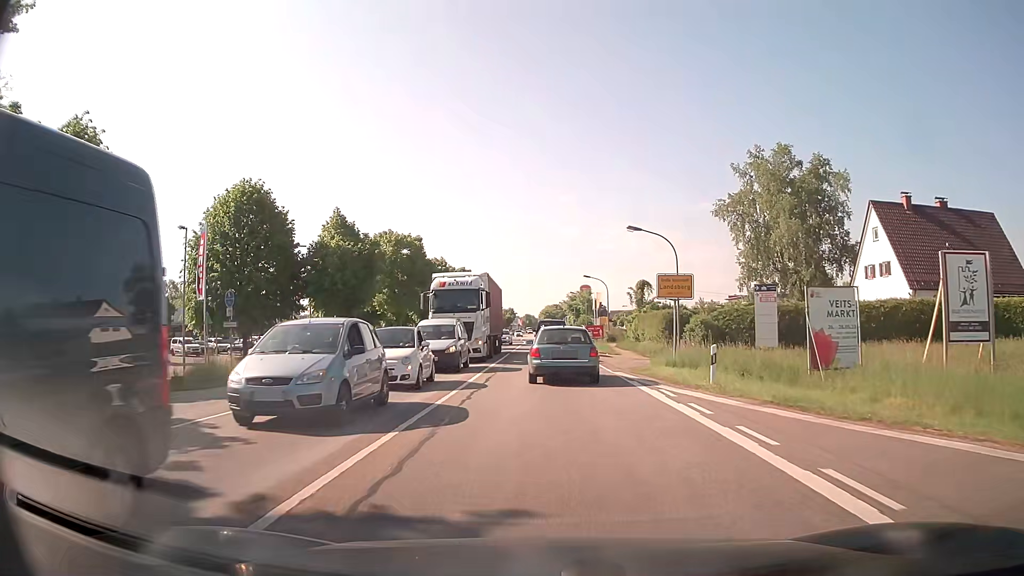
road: secondary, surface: asphalt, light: Day
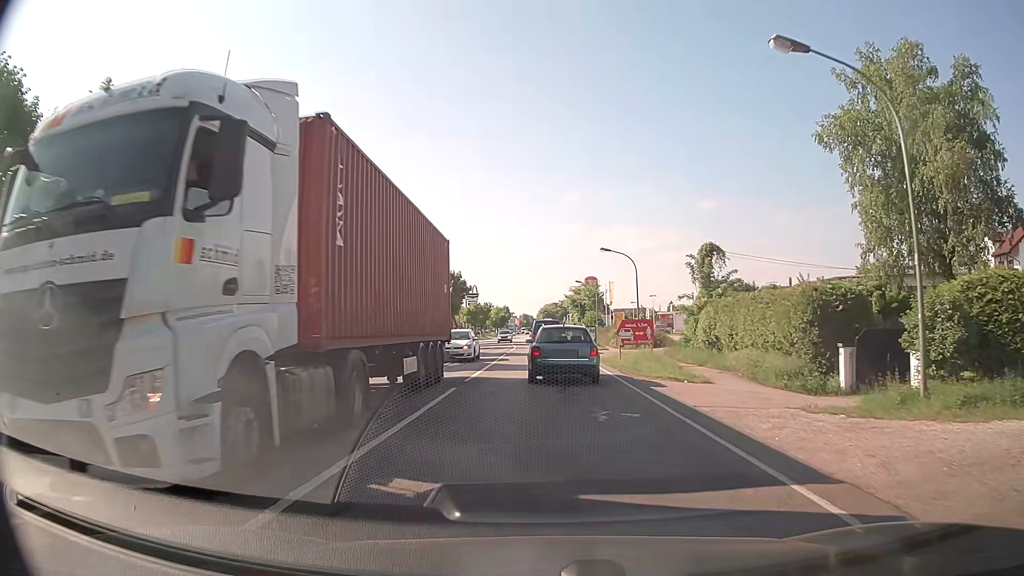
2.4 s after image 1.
(0.0, +23.9) m; 0°
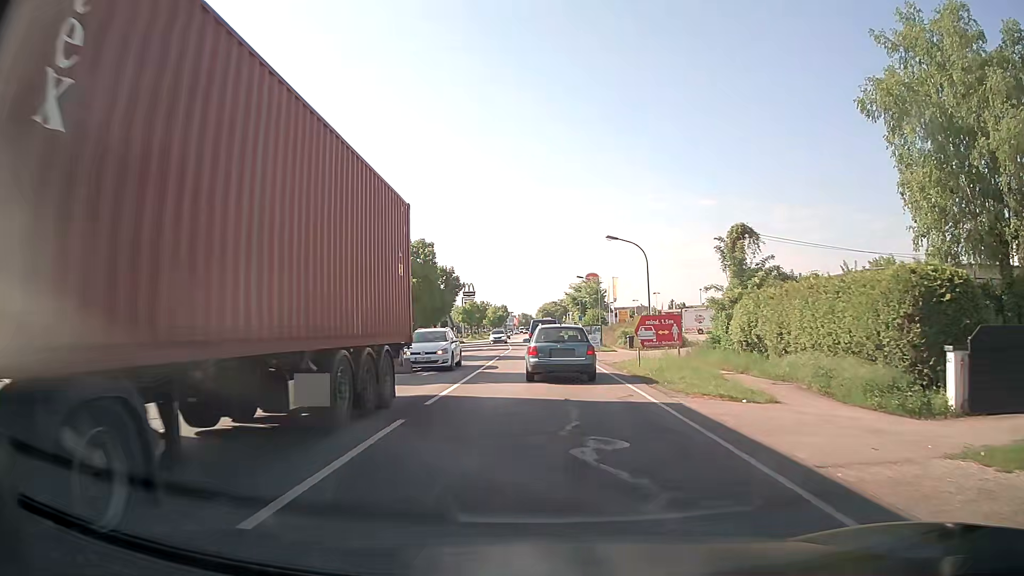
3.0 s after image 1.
(0.0, +5.8) m; 0°
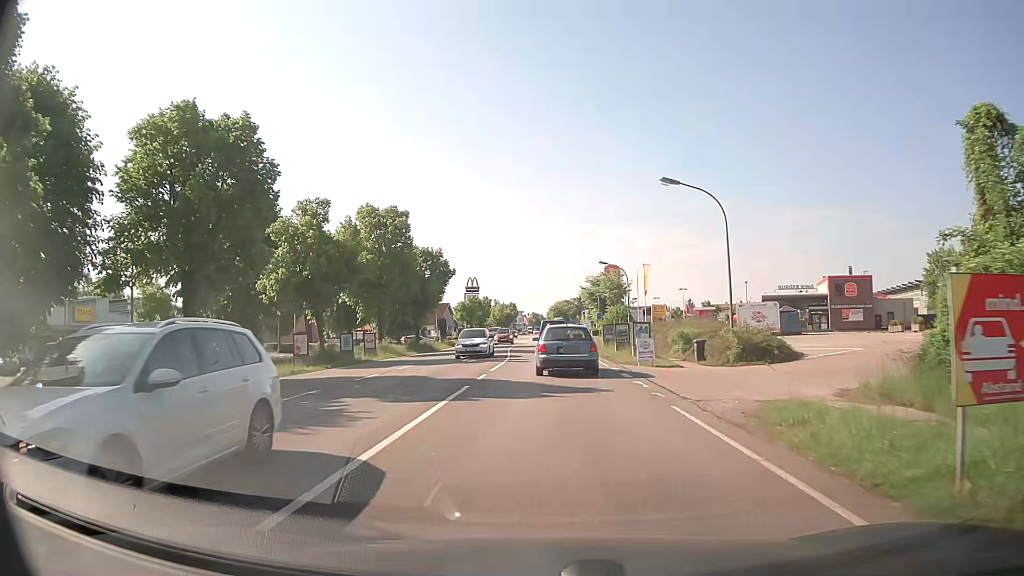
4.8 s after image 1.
(-0.3, +17.0) m; -2°
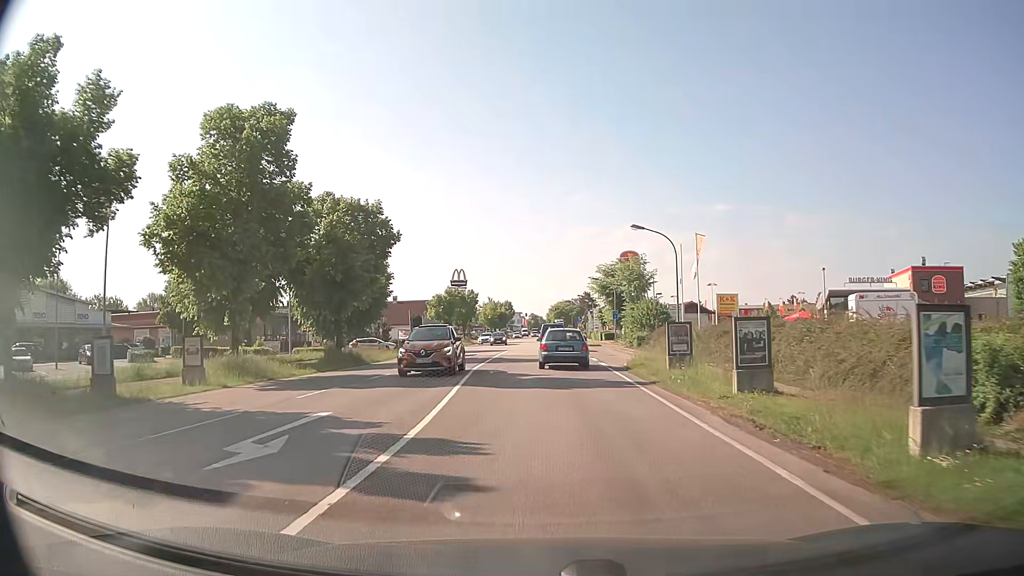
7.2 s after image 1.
(+0.2, +22.9) m; 0°
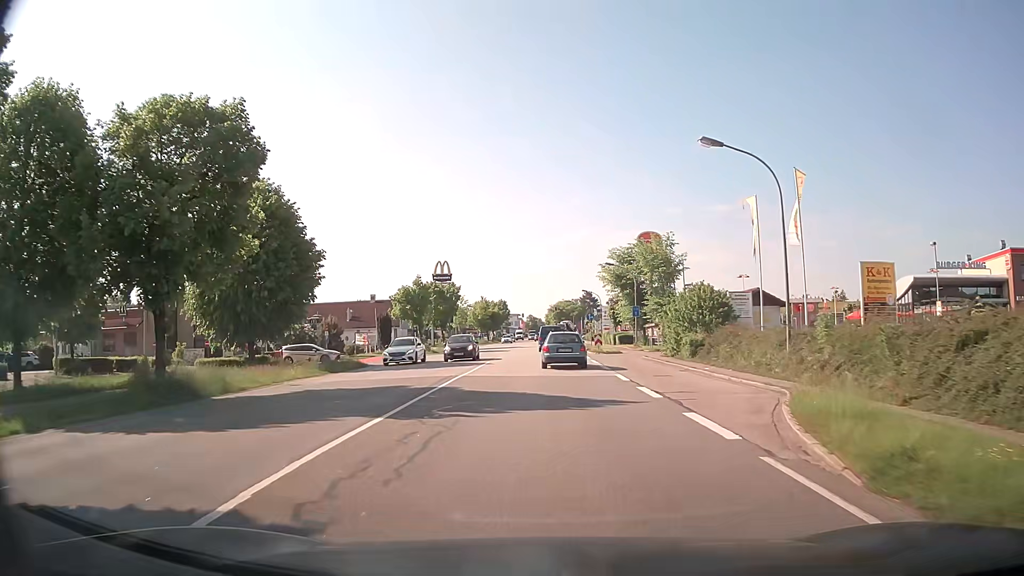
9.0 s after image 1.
(+0.1, +18.3) m; 0°
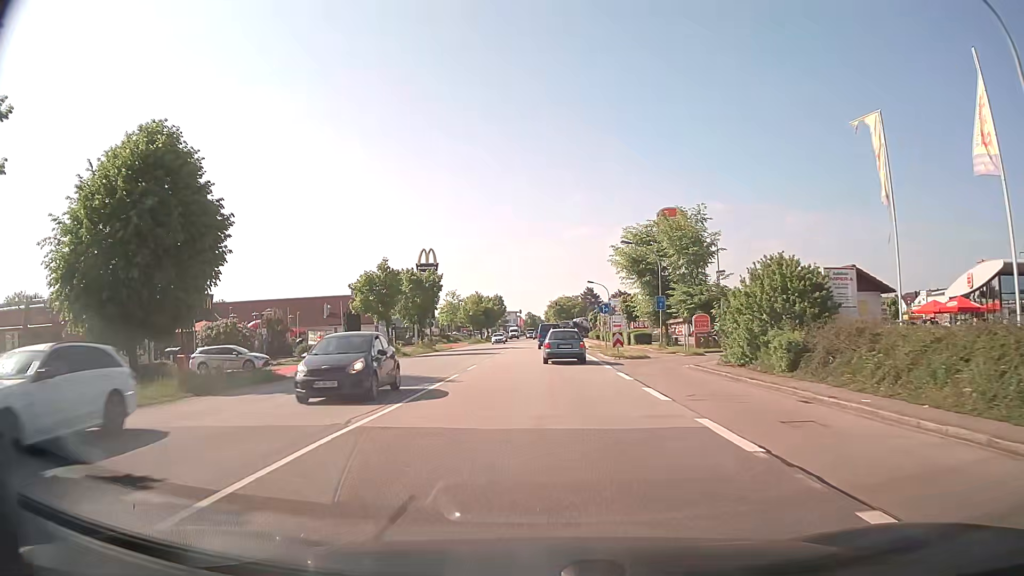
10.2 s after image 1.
(0.0, +12.8) m; 0°
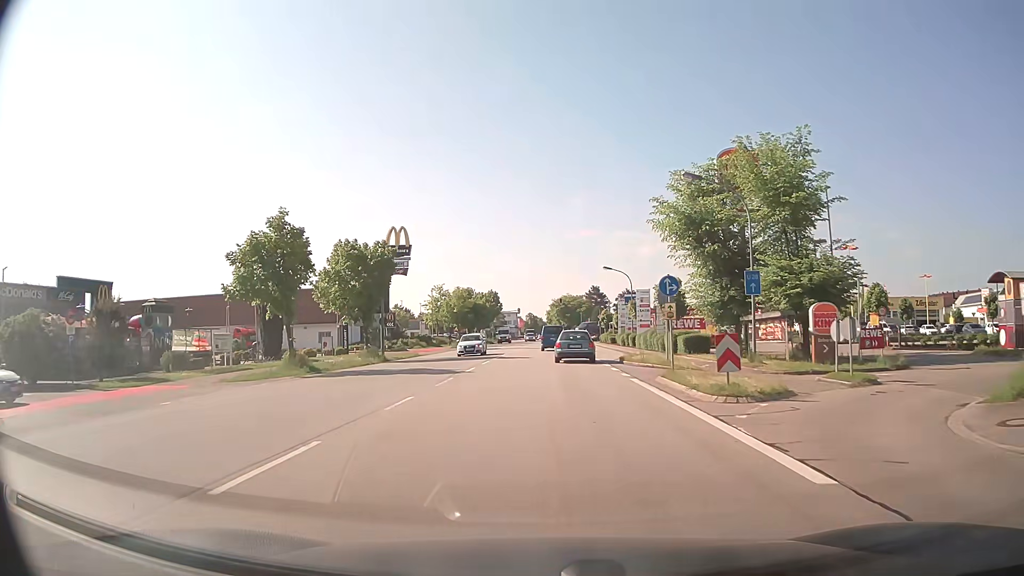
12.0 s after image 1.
(+0.1, +20.0) m; 0°
(0, +10) (0, +20) (0, +30) (0, +40) (0, +50) (0, +60) (0, +70) (0, +80) (0, +90) (+1, +100) m
